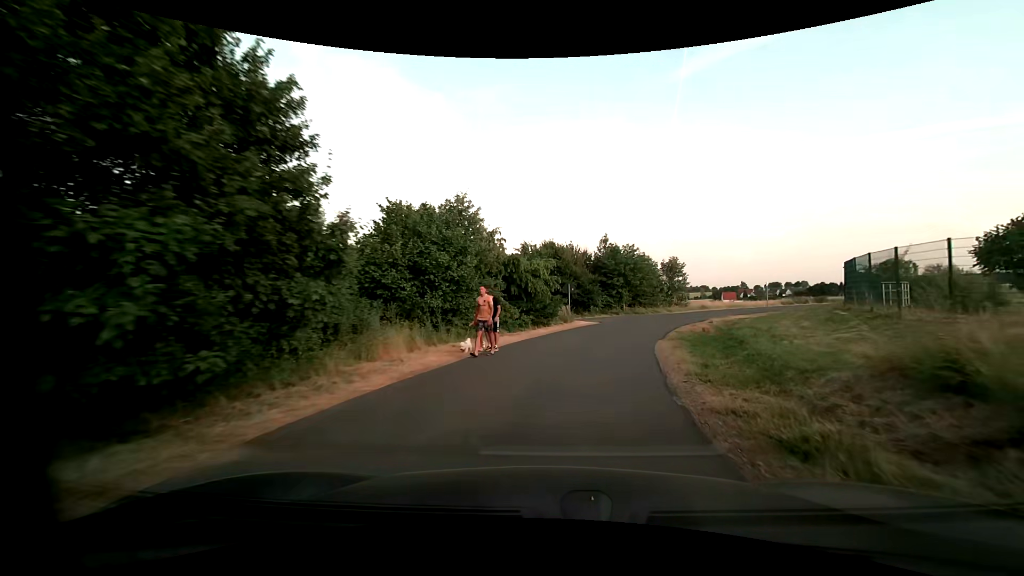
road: residential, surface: asphalt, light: Day
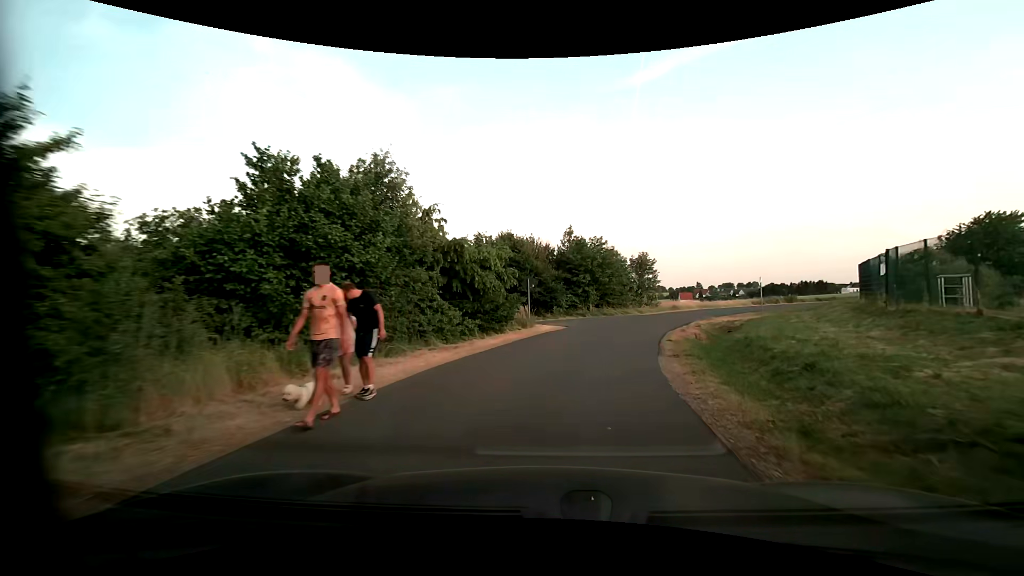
(+0.2, +6.2) m; +4°
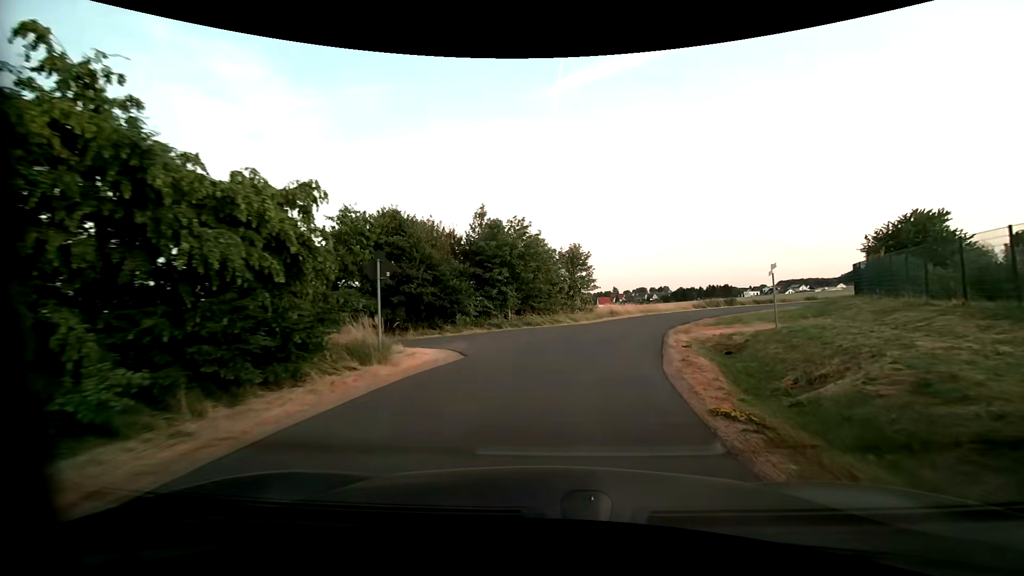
(+1.0, +11.9) m; +9°
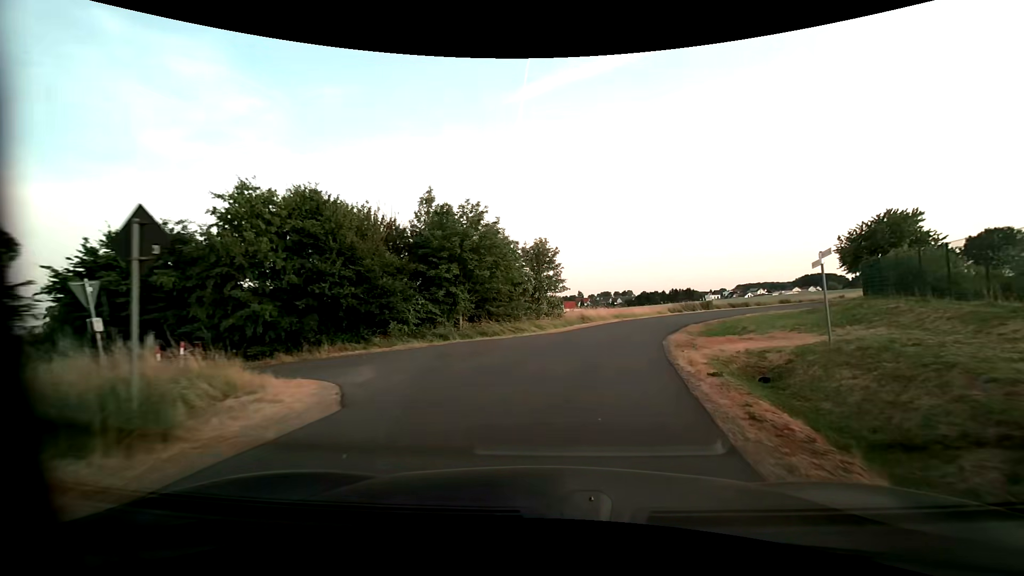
(+0.2, +5.8) m; +4°
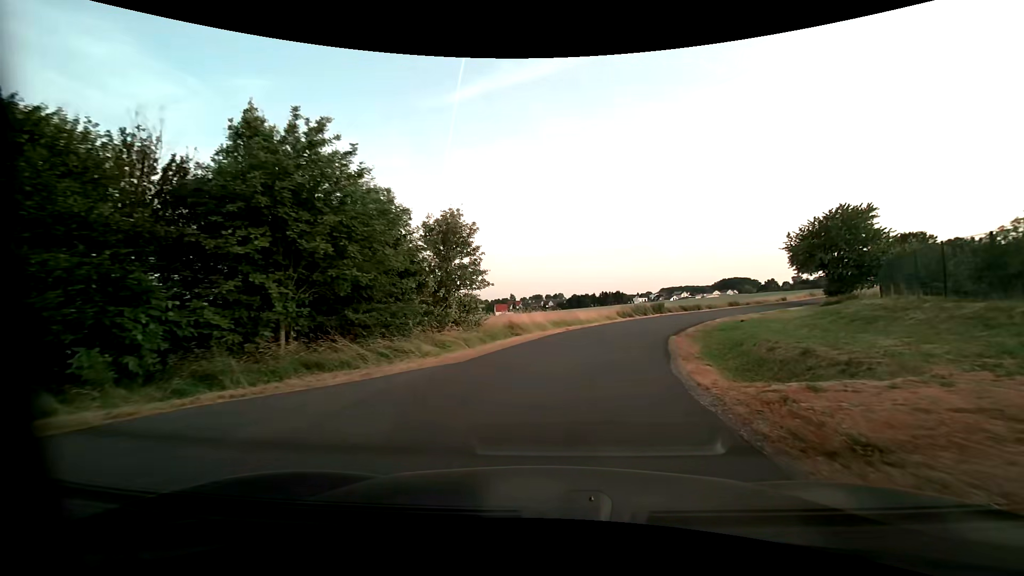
(+0.7, +11.1) m; +8°
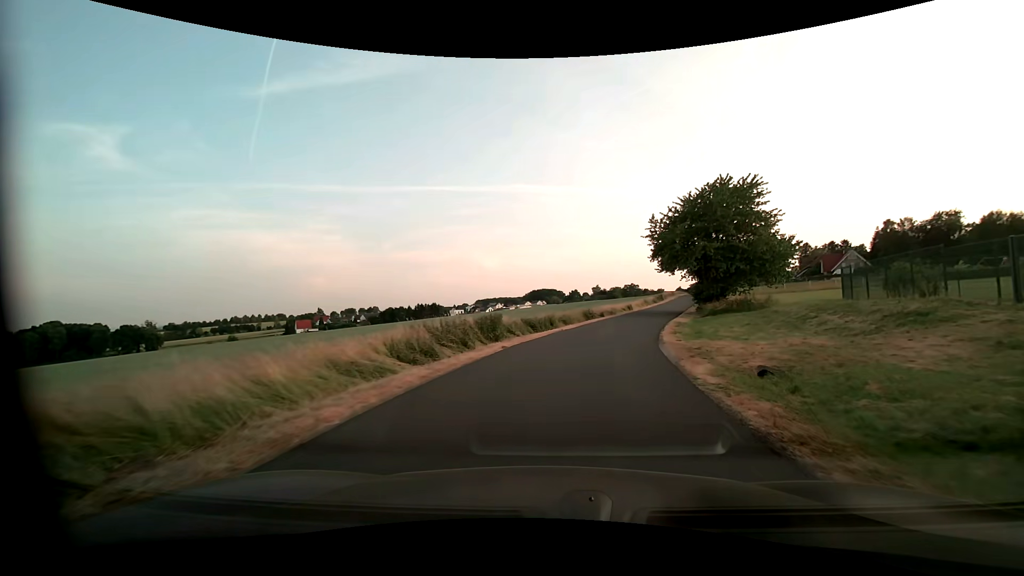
(+4.3, +26.2) m; +20°
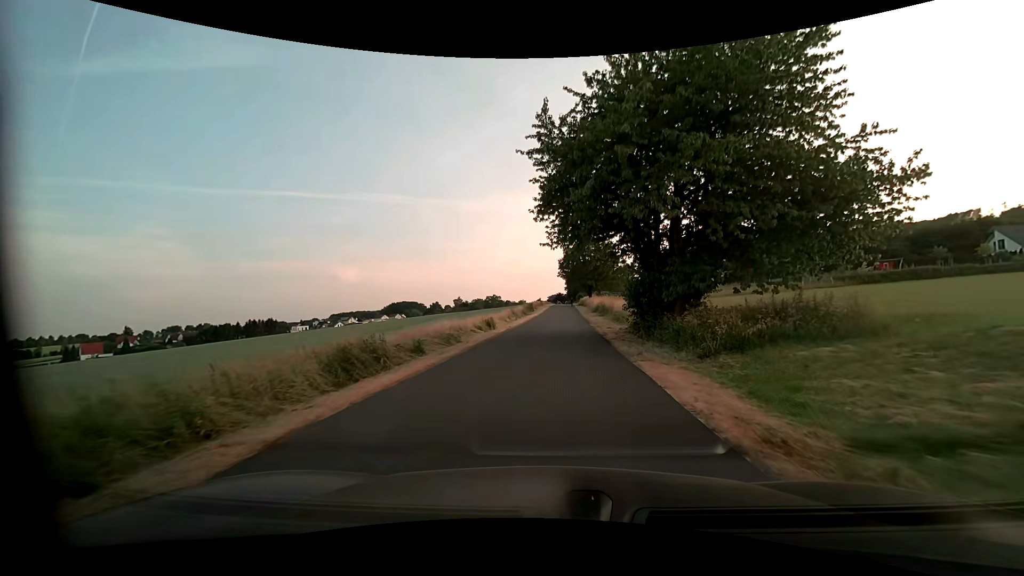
(+4.6, +29.8) m; +15°
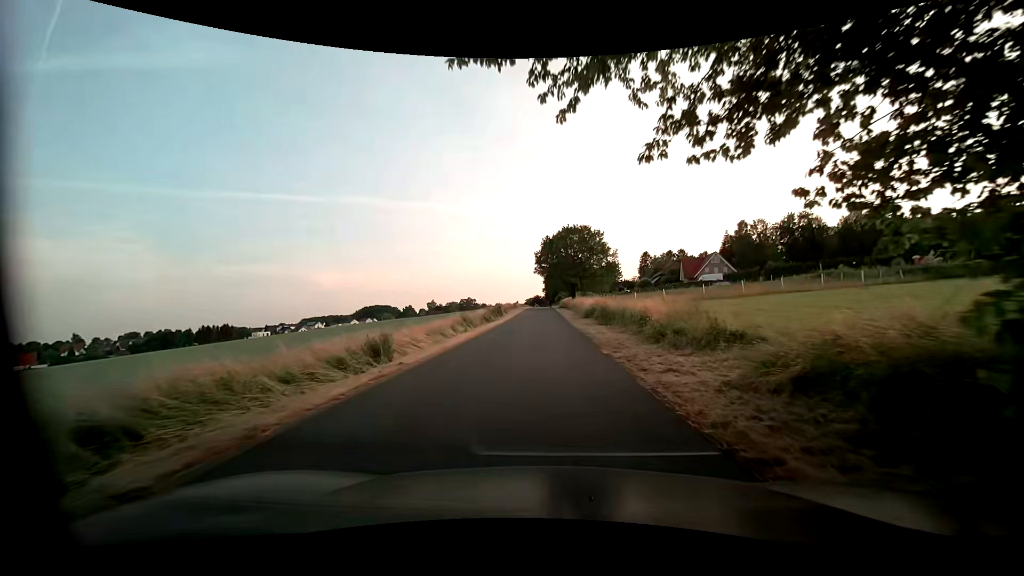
(+0.6, +19.5) m; +3°
(0, +10) (0, +20) (0, +30) (0, +40) (0, +50) (0, +60) (0, +70) (0, +80) (0, +90) (0, +100) m
